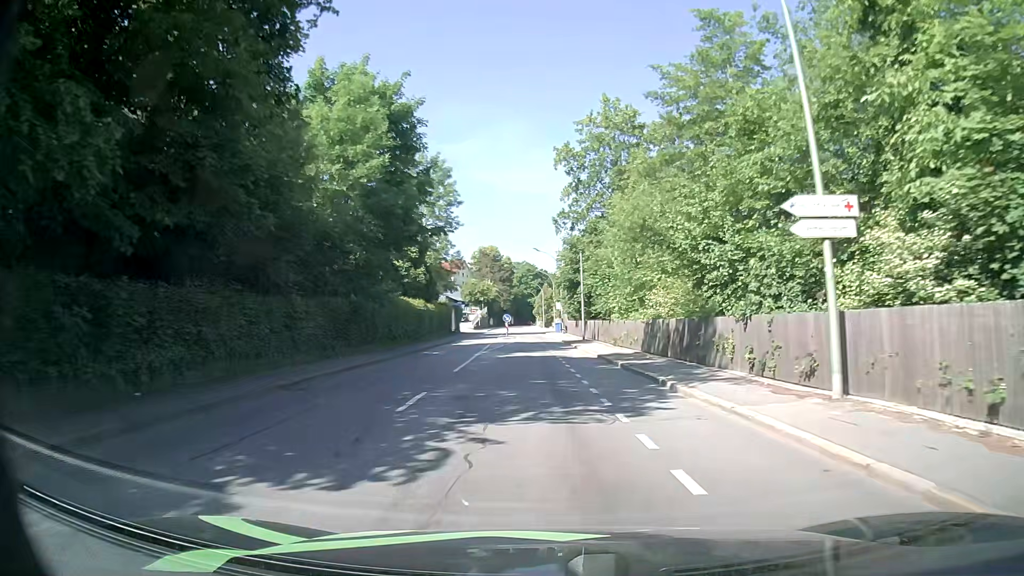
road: tertiary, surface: asphalt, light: Day
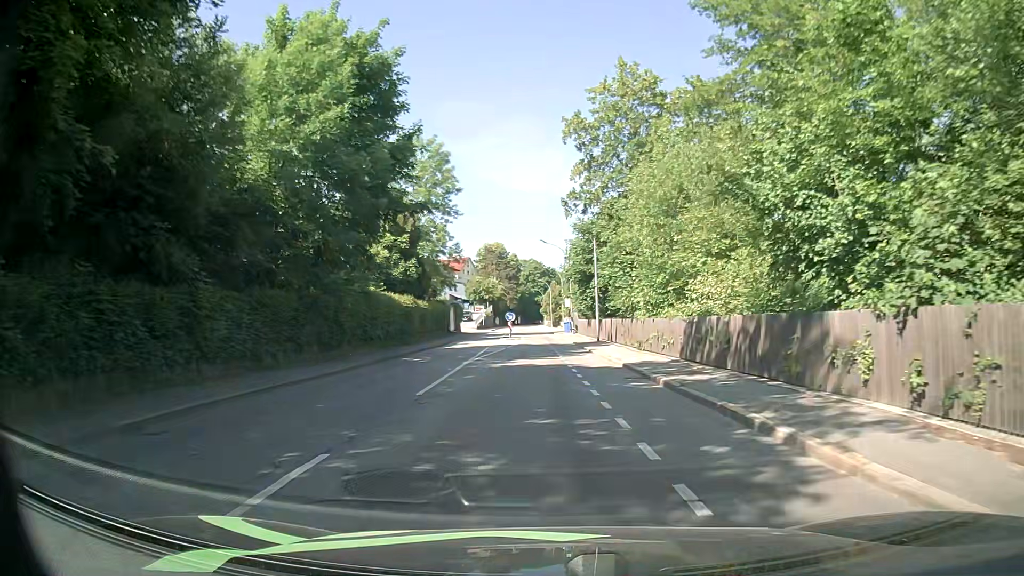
(-0.1, +6.4) m; -1°
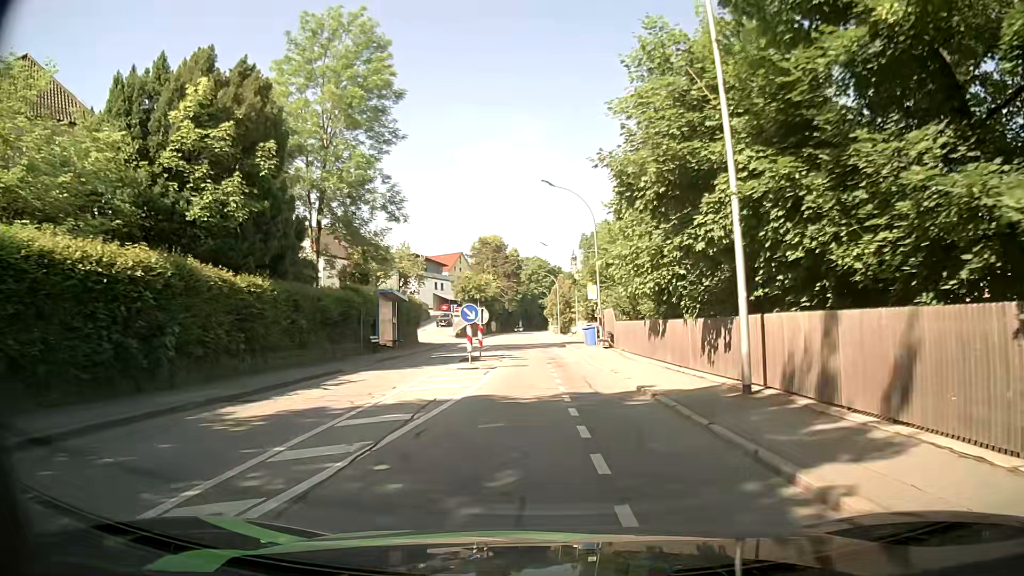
(-0.4, +28.5) m; -1°
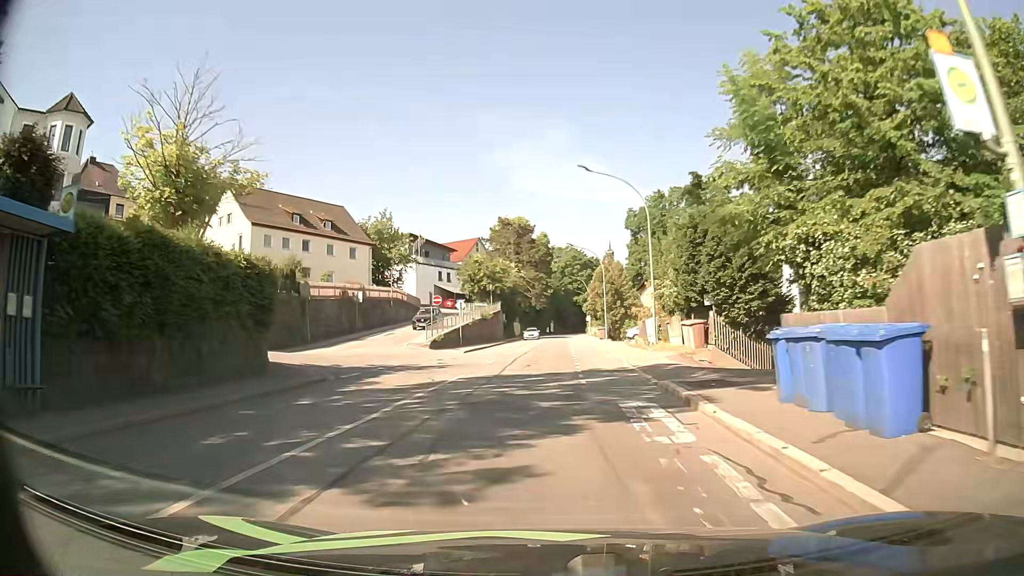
(-0.4, +31.4) m; -2°
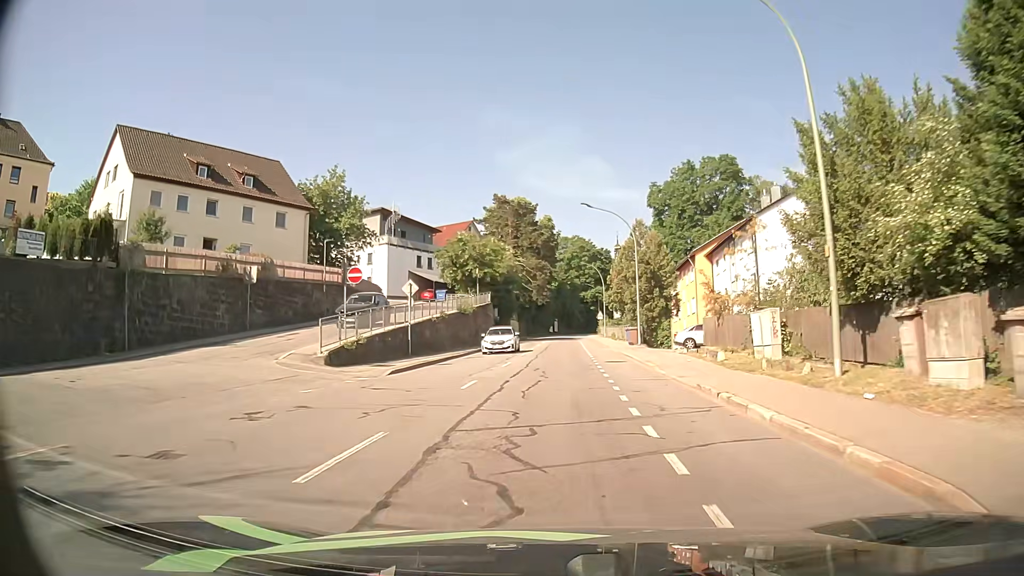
(-0.2, +20.1) m; 0°
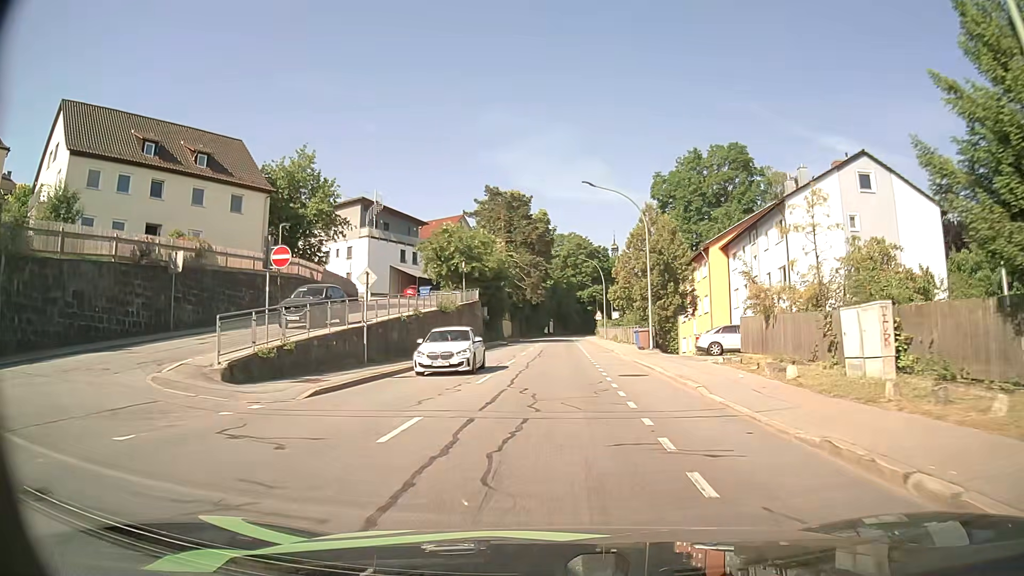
(0.0, +6.8) m; +1°
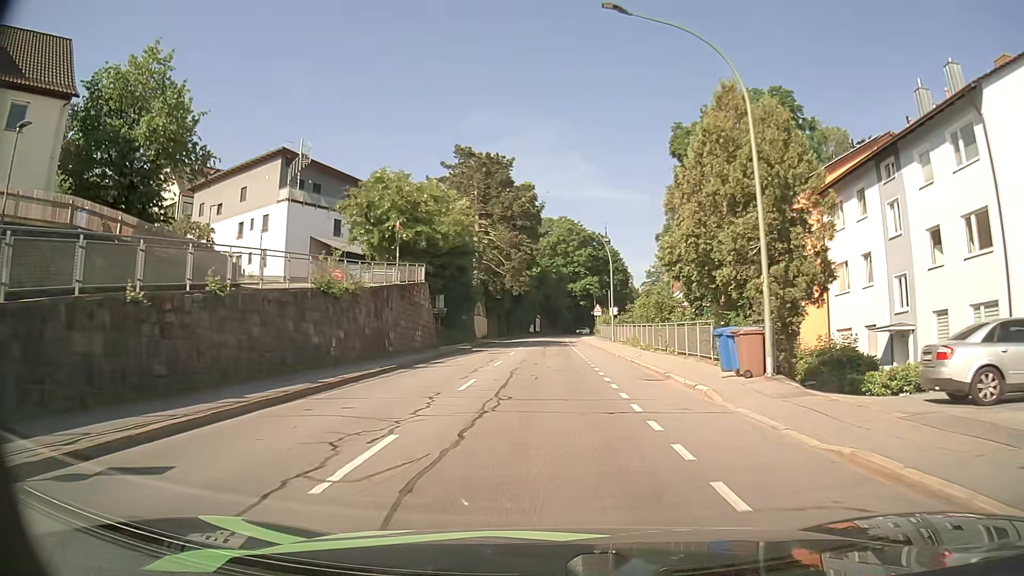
(+0.1, +20.6) m; +1°
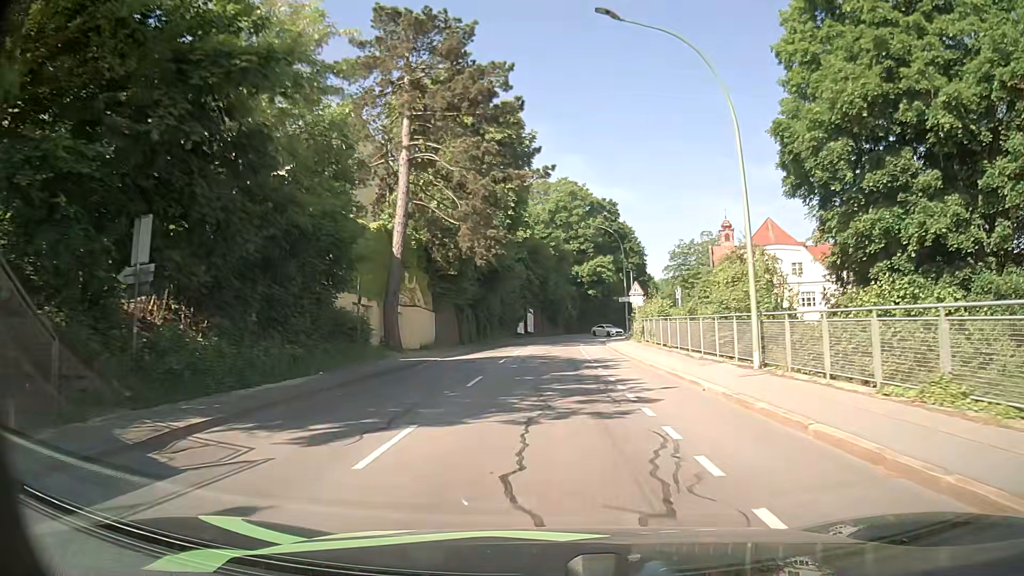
(-0.1, +35.1) m; 0°
(0, +10) (0, +20) (0, +30) (0, +40) (+1, +50) (+2, +60) (+3, +70) (+4, +80) (+6, +90) (+9, +99) m
